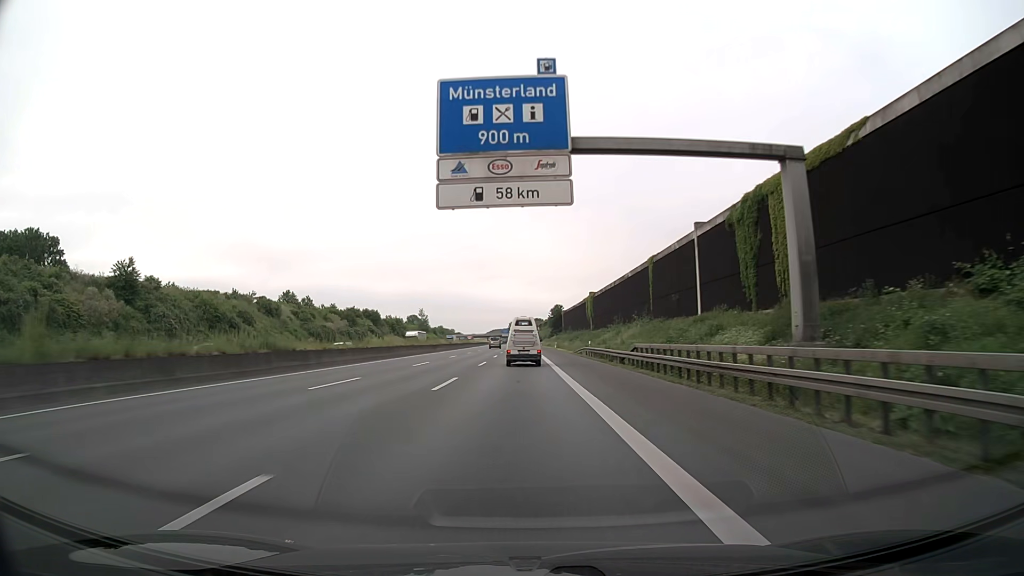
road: motorway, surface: asphalt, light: Day
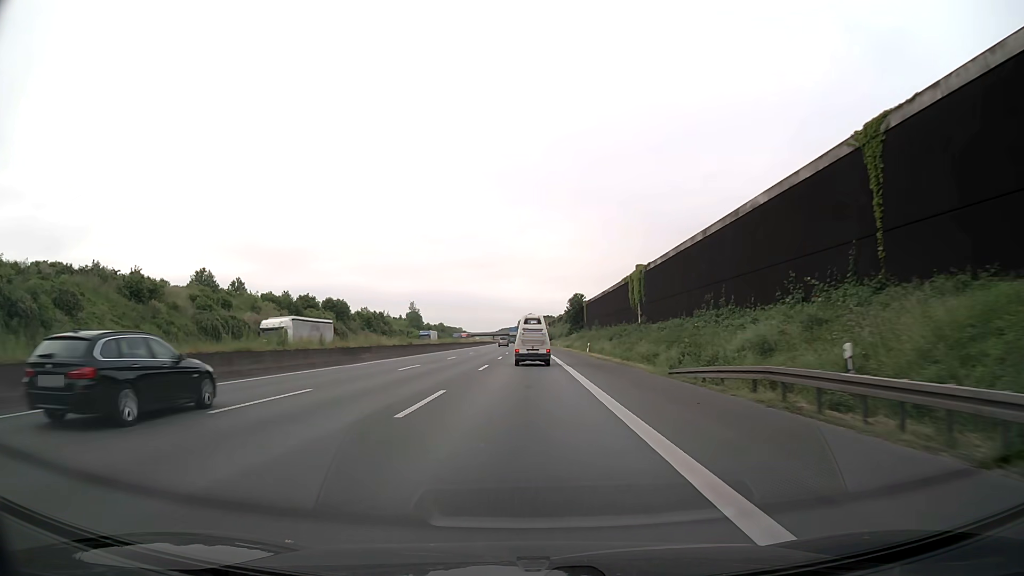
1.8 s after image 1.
(-0.4, +42.9) m; -1°
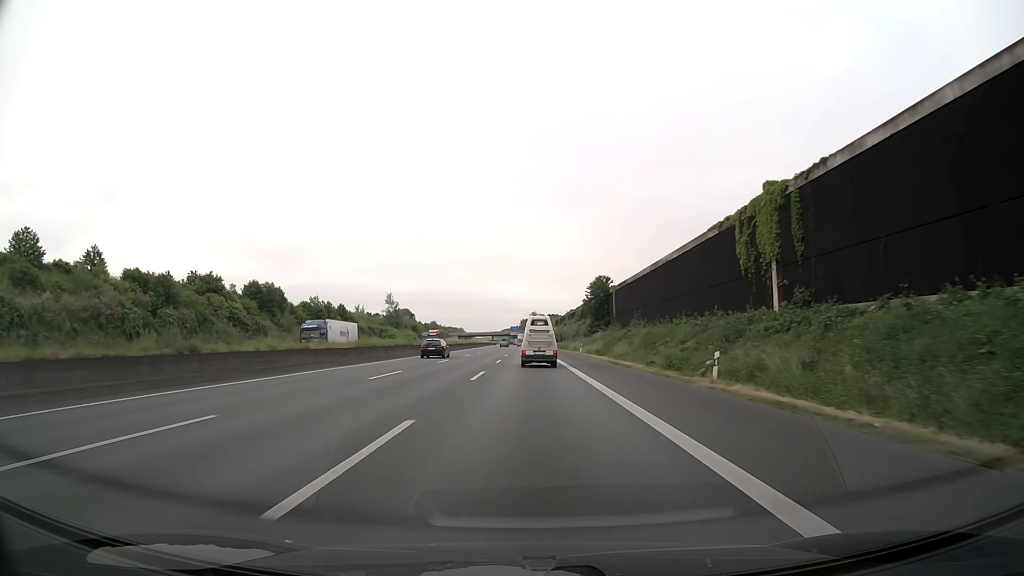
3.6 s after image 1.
(-0.1, +42.5) m; 0°
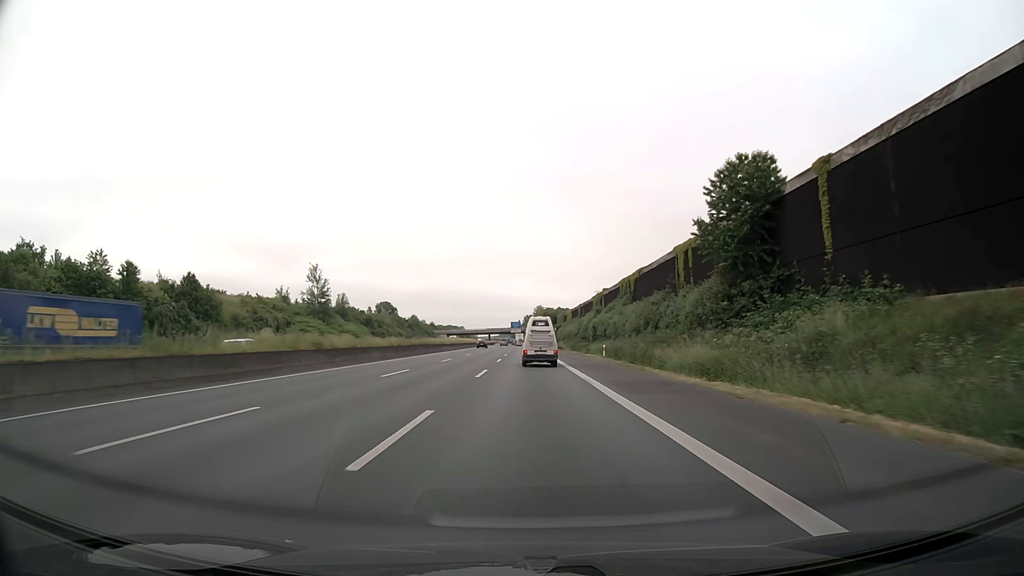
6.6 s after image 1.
(-0.1, +70.2) m; 0°
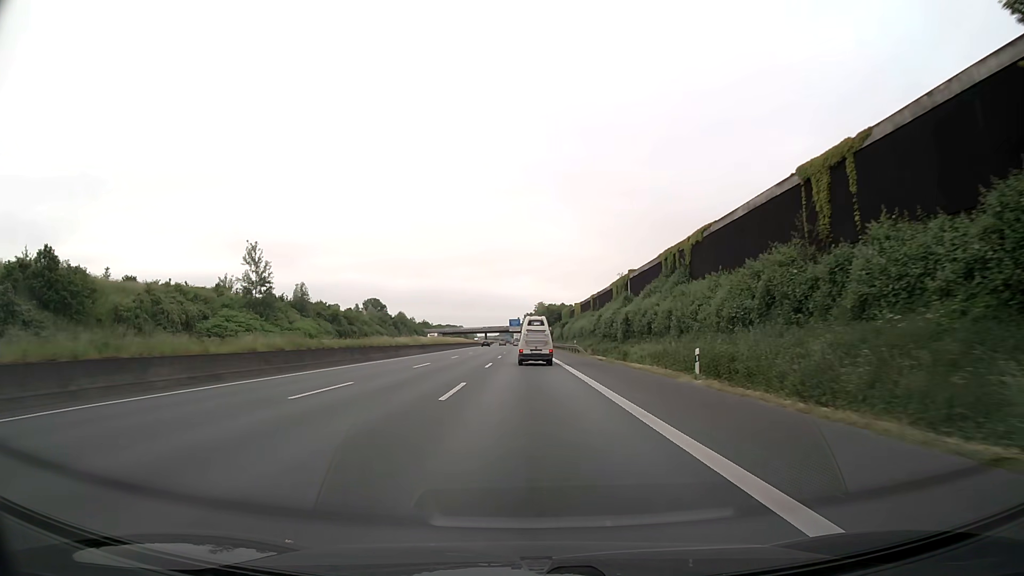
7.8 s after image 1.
(0.0, +27.9) m; 0°
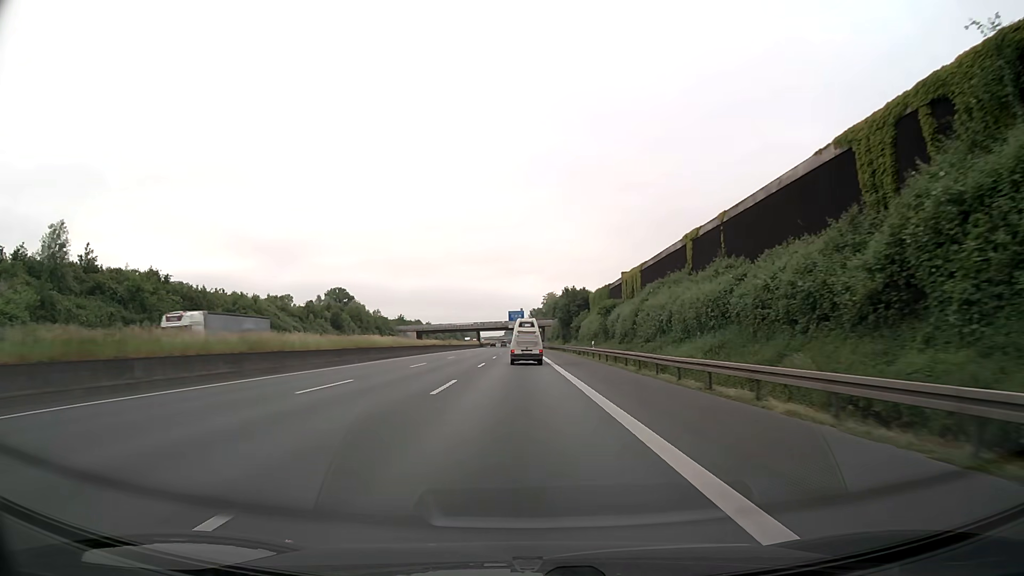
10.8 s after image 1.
(-0.2, +70.5) m; 0°
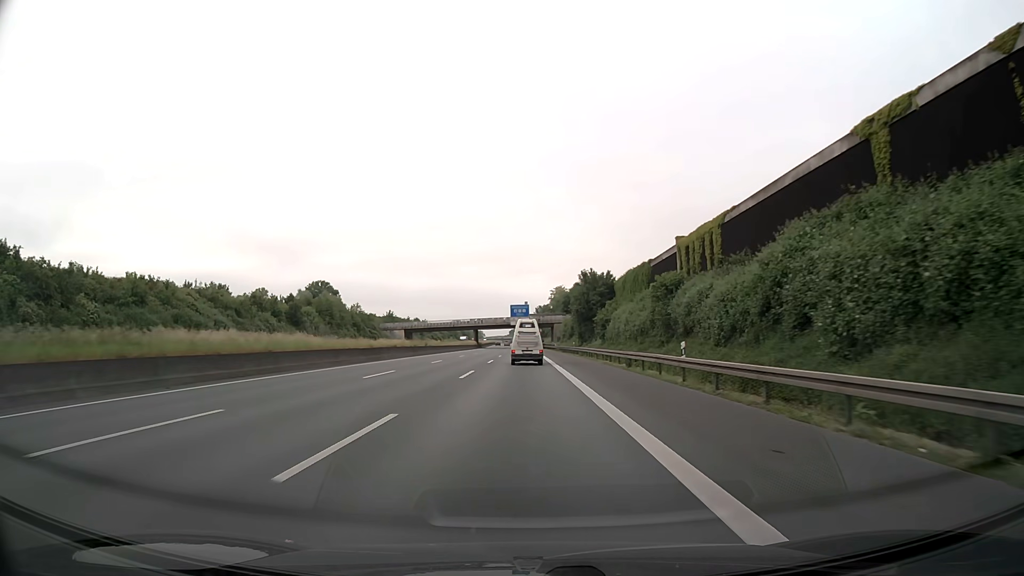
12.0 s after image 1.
(-0.1, +28.6) m; 0°
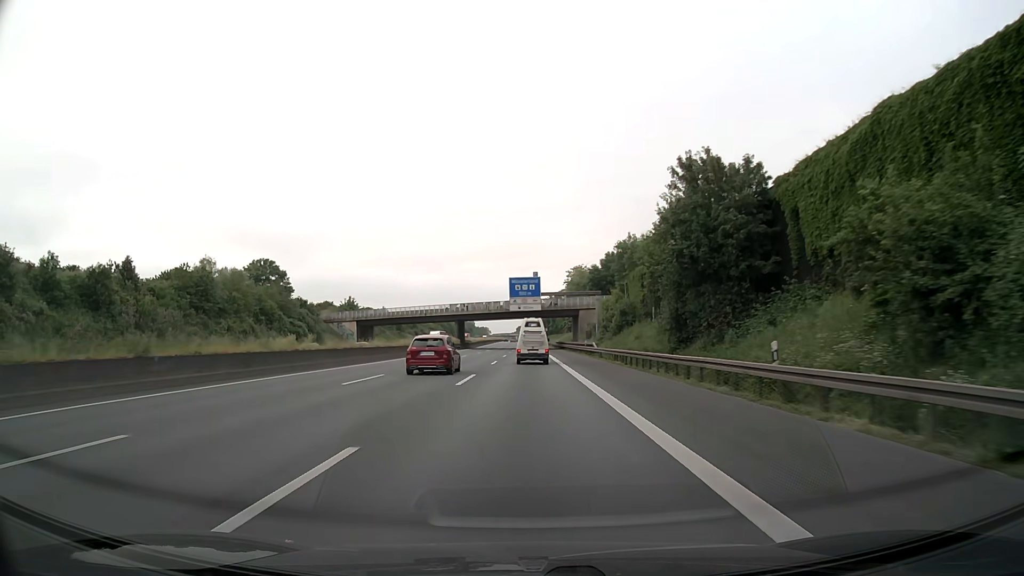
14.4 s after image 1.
(-0.5, +58.1) m; -1°
(0, +10) (0, +20) (0, +30) (0, +40) (0, +50) (0, +60) (0, +70) (0, +80) (0, +90) (0, +100) m
